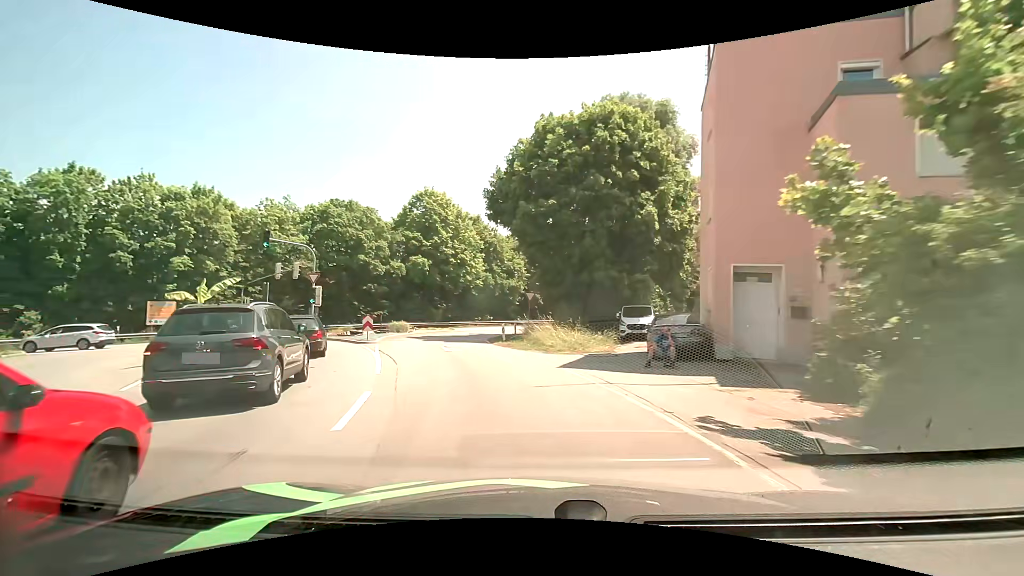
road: tertiary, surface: asphalt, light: Day
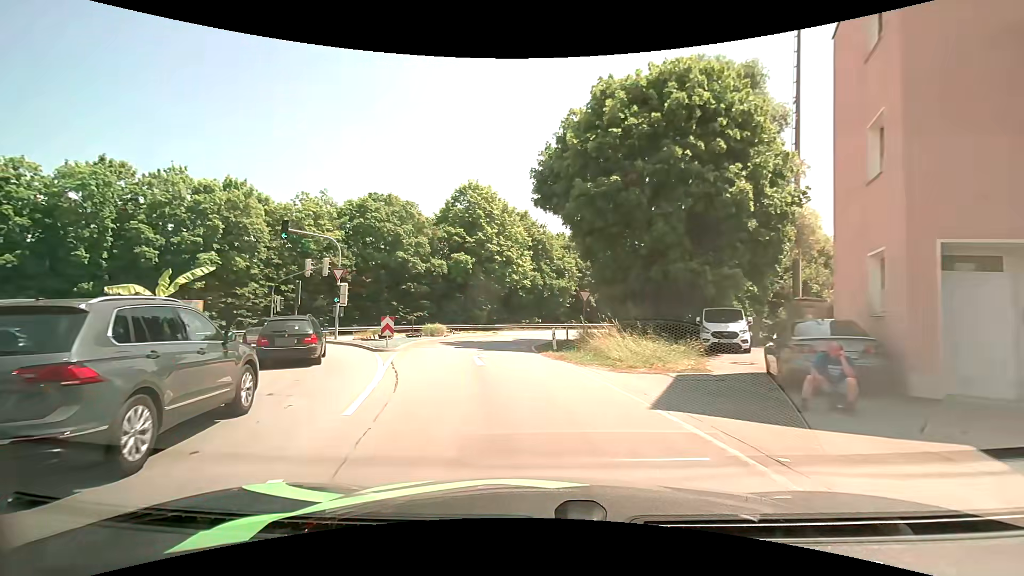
(-0.3, +5.0) m; -6°
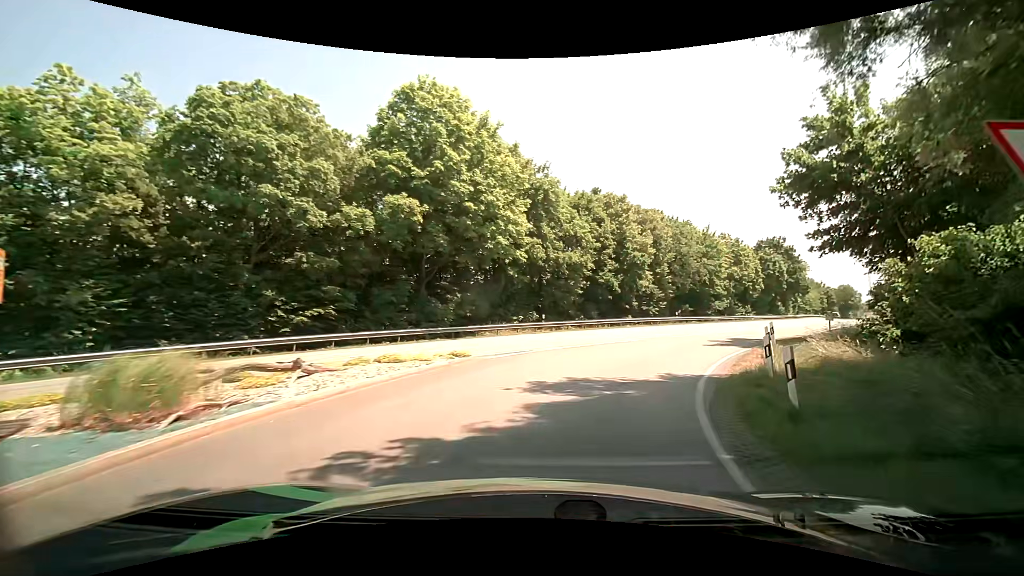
(-2.3, +25.0) m; +1°
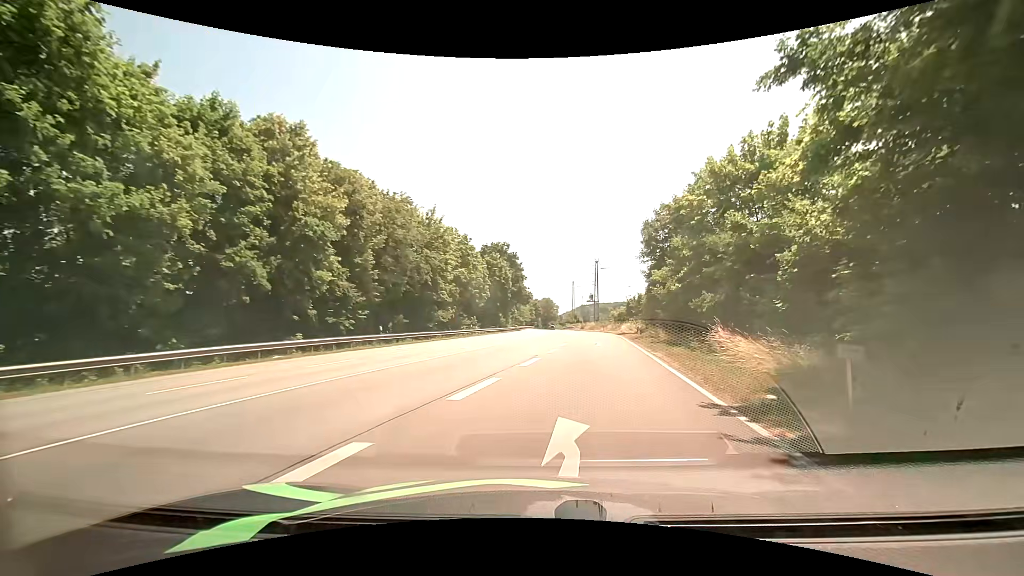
(+6.2, +22.4) m; +29°
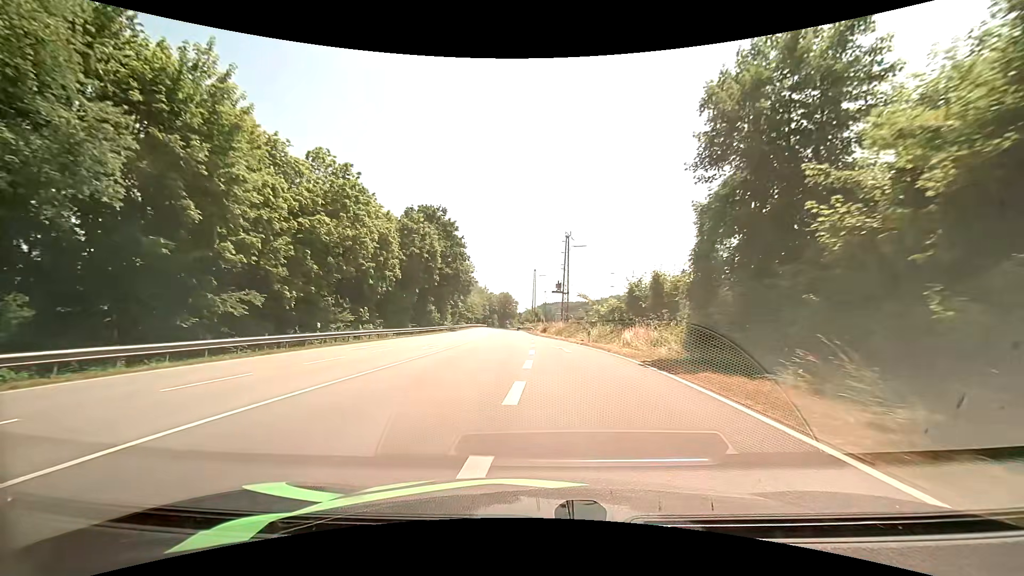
(+3.2, +30.4) m; +6°
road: primary
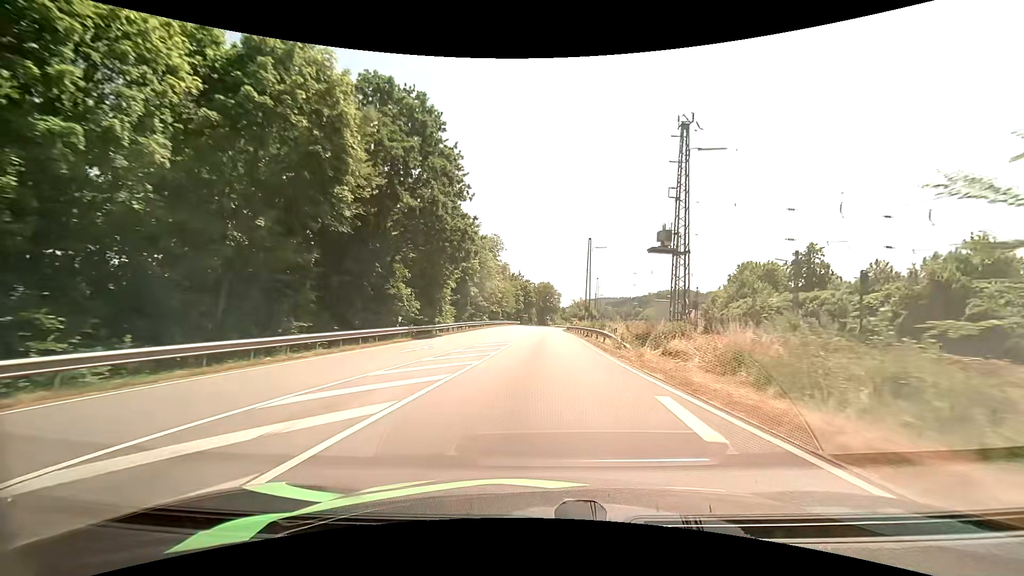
(-1.8, +38.7) m; -4°
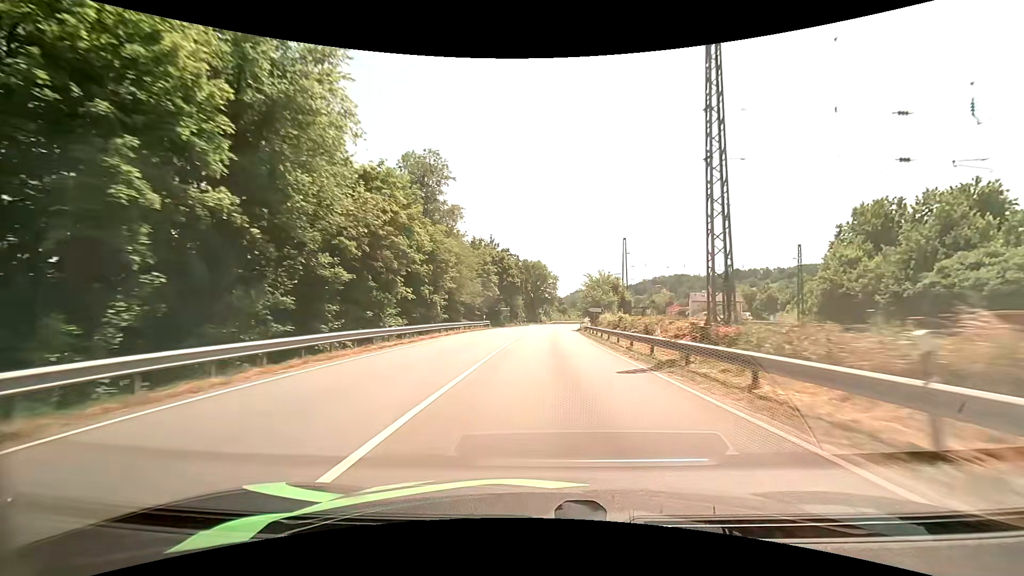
(+0.3, +55.0) m; +1°
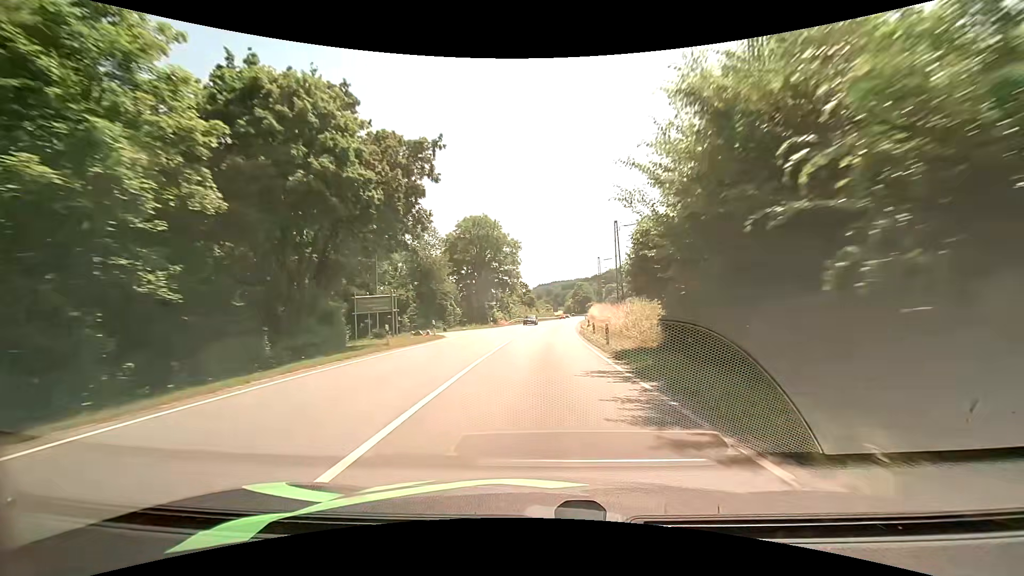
(+1.9, +56.1) m; +4°
(0, +10) (0, +20) (+1, +30) (+1, +40) (+2, +50) (+3, +60) (+4, +70) (+4, +80) (+5, +90) (+6, +100) m
